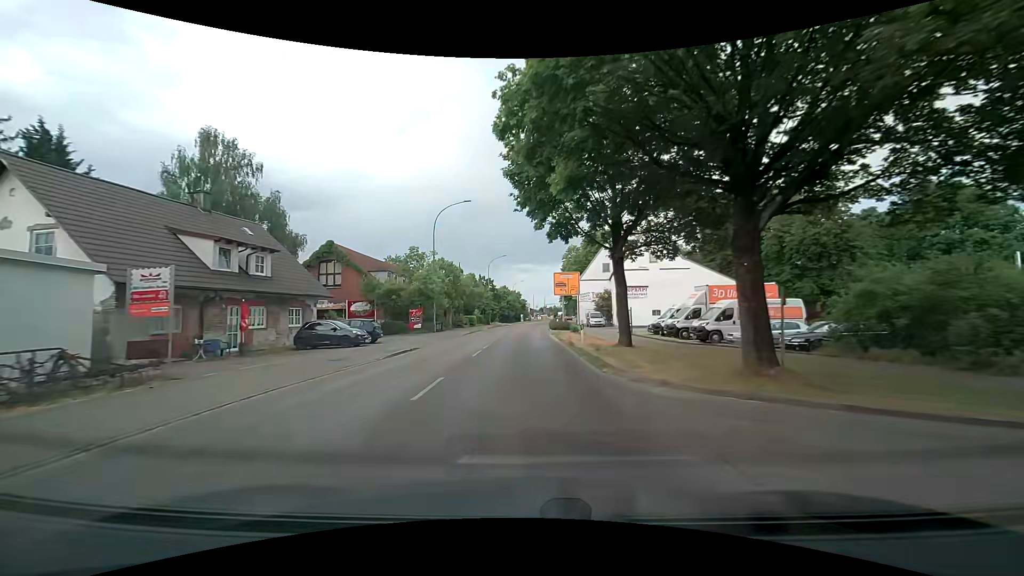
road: tertiary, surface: asphalt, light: Day
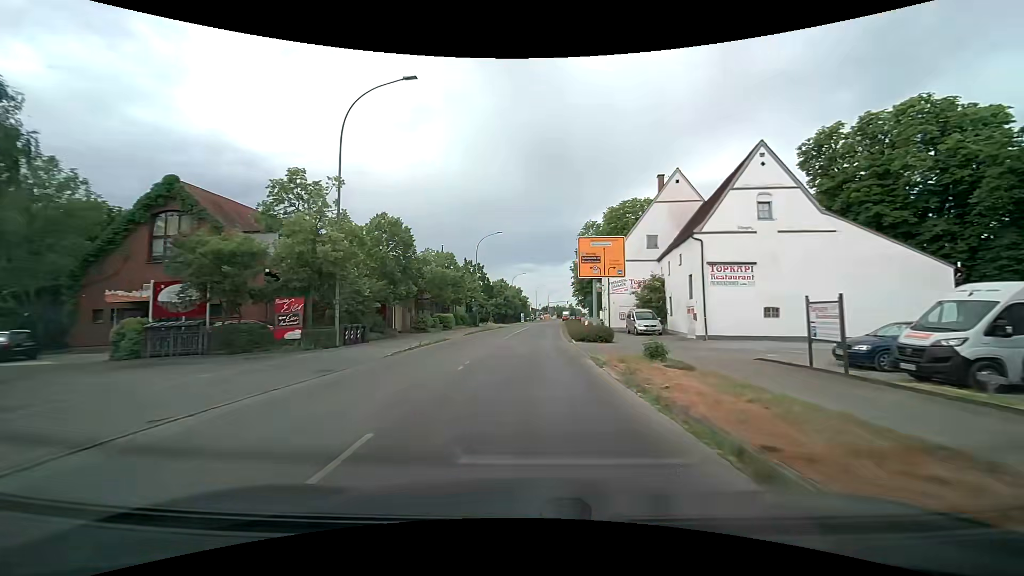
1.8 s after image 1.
(-0.5, +23.6) m; -1°
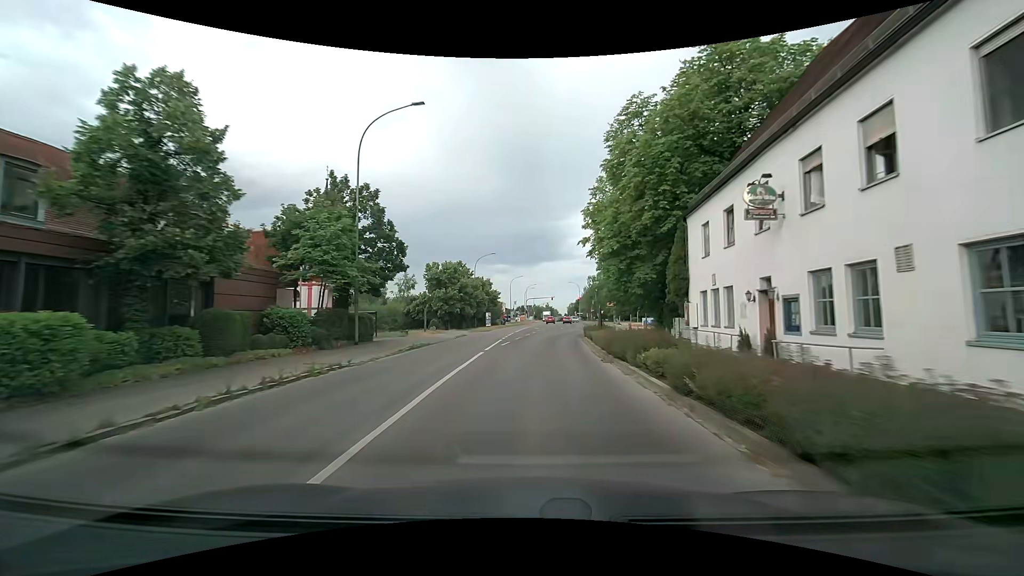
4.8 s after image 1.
(+0.6, +39.2) m; +3°
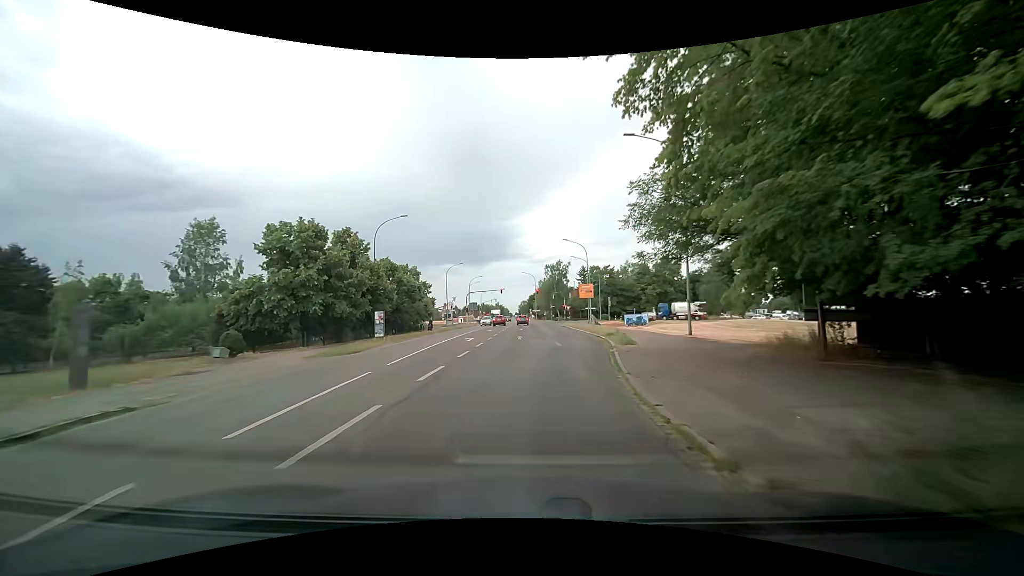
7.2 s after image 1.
(+1.2, +30.5) m; +5°
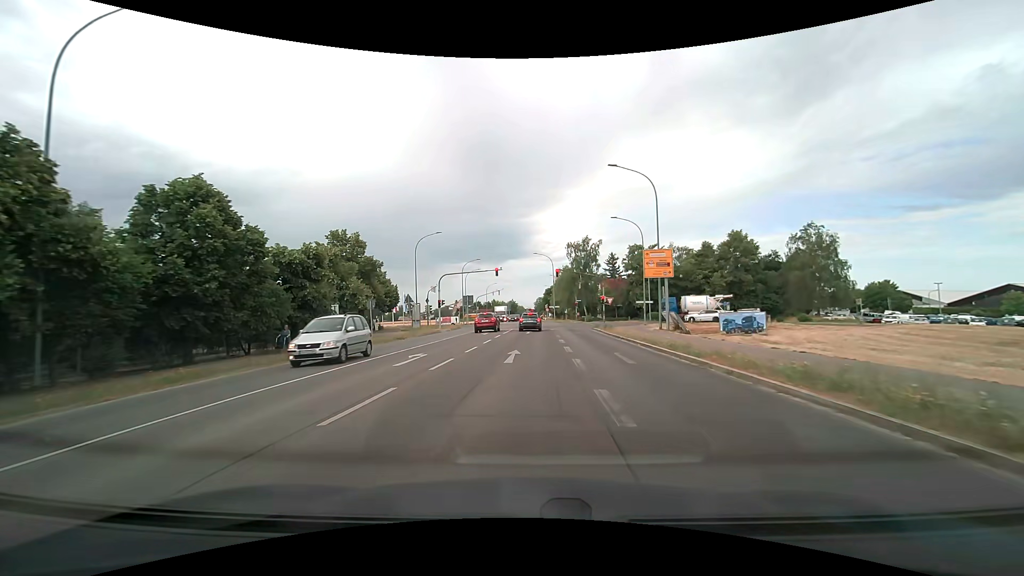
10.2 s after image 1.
(+0.8, +34.5) m; -1°
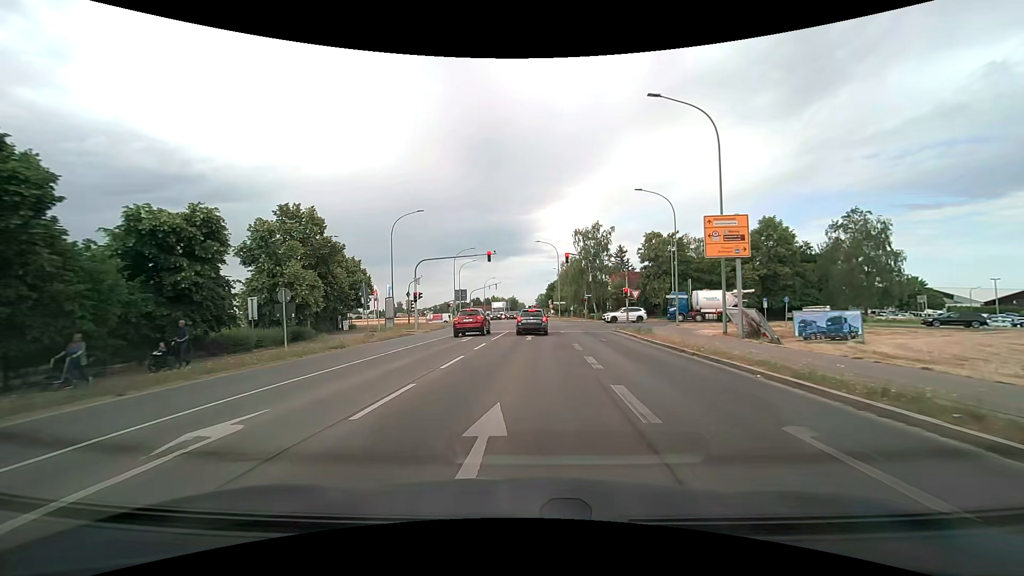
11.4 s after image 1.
(-0.1, +11.1) m; -1°
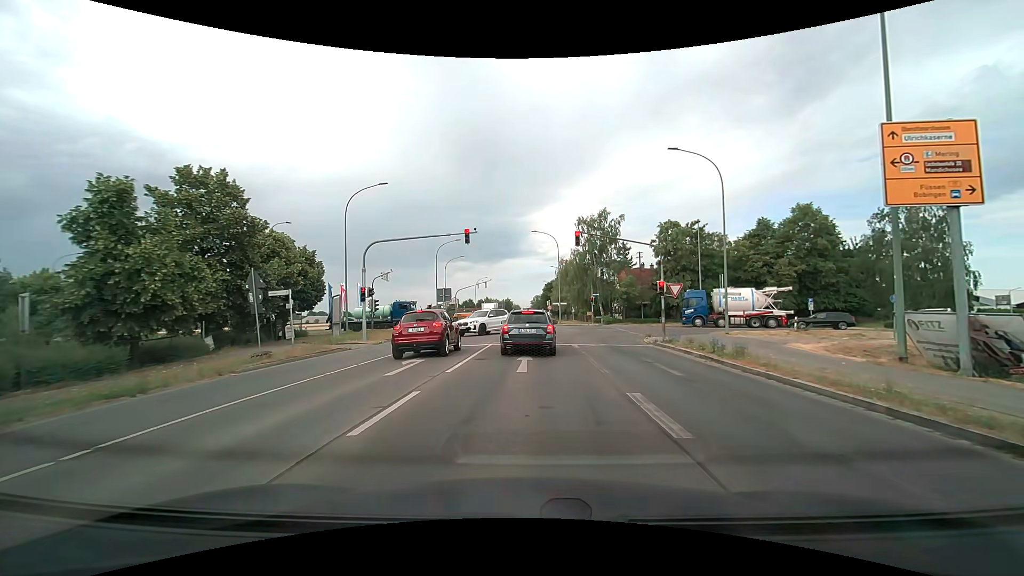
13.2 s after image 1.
(+0.1, +11.1) m; +1°
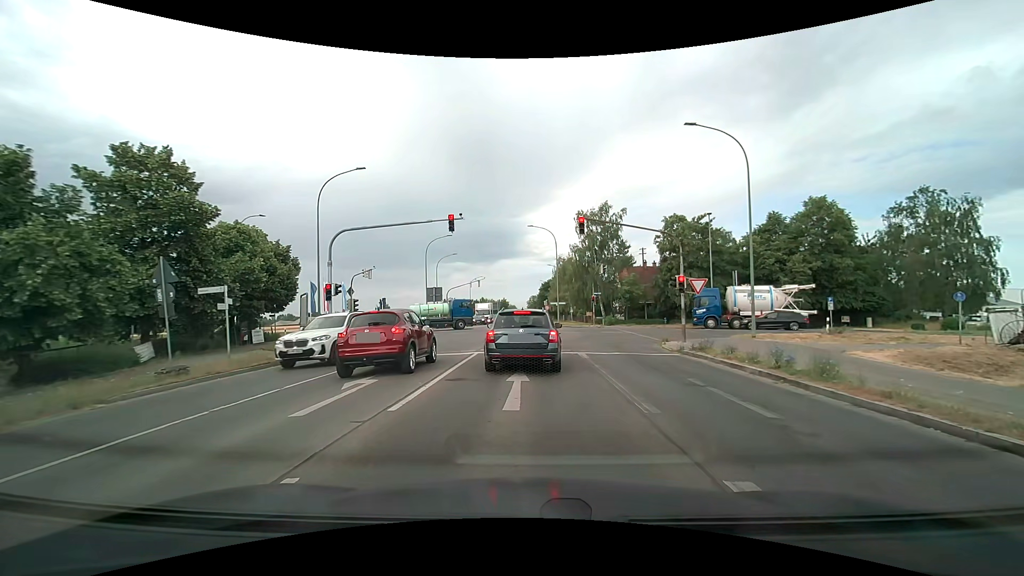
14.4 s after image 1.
(0.0, +4.1) m; 0°
